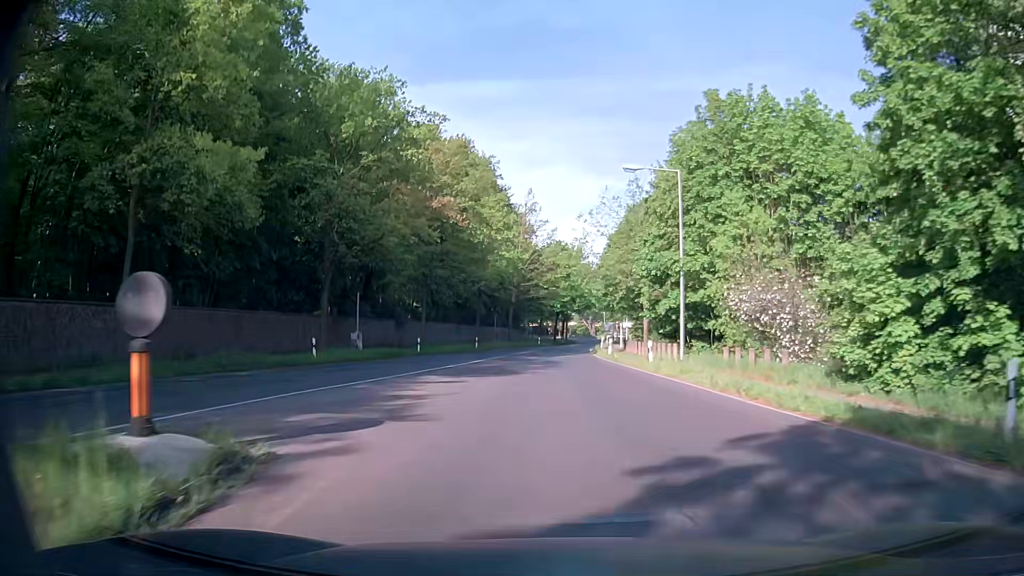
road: secondary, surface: asphalt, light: Day
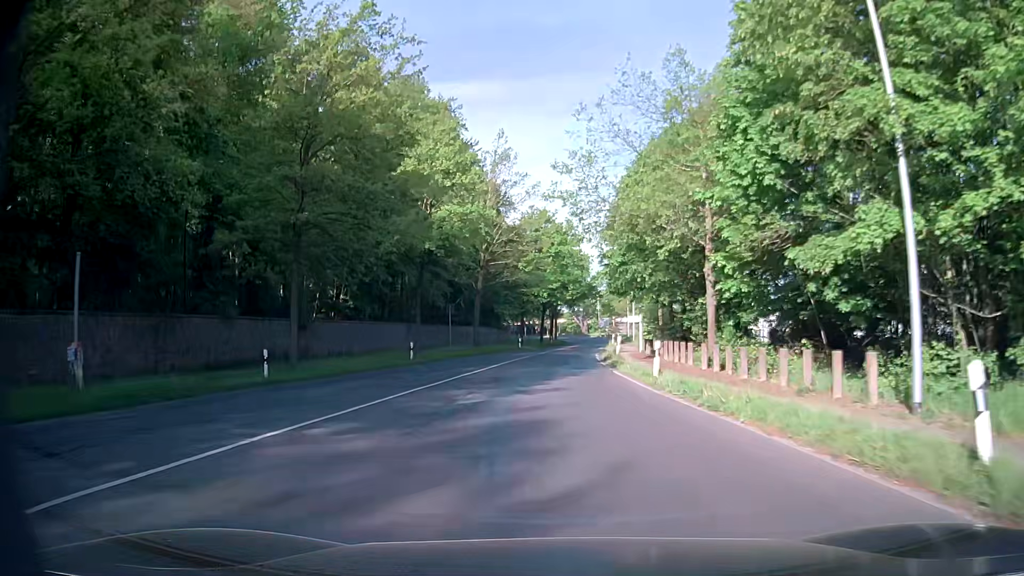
(+0.3, +22.8) m; +1°
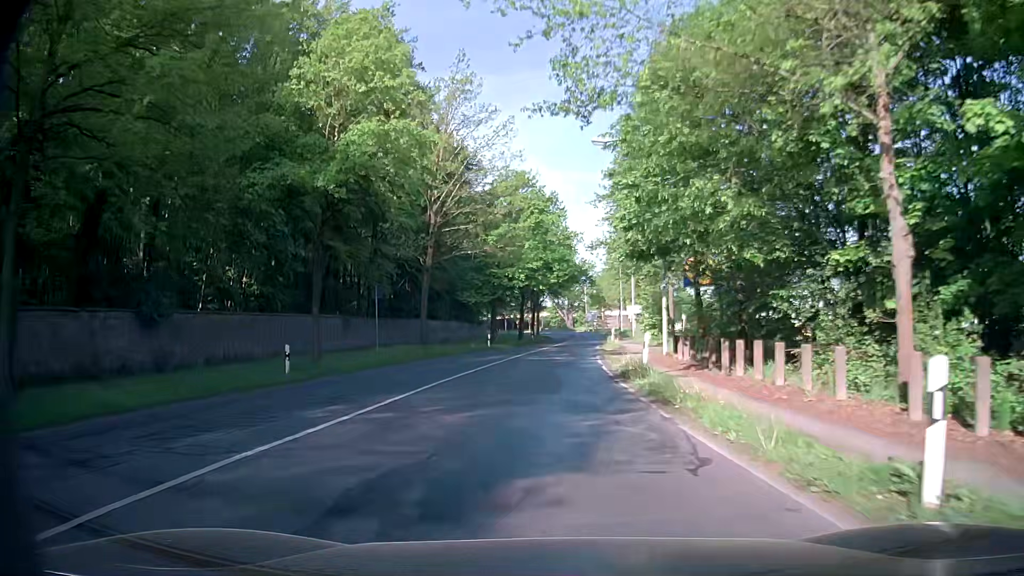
(+0.3, +15.3) m; +1°
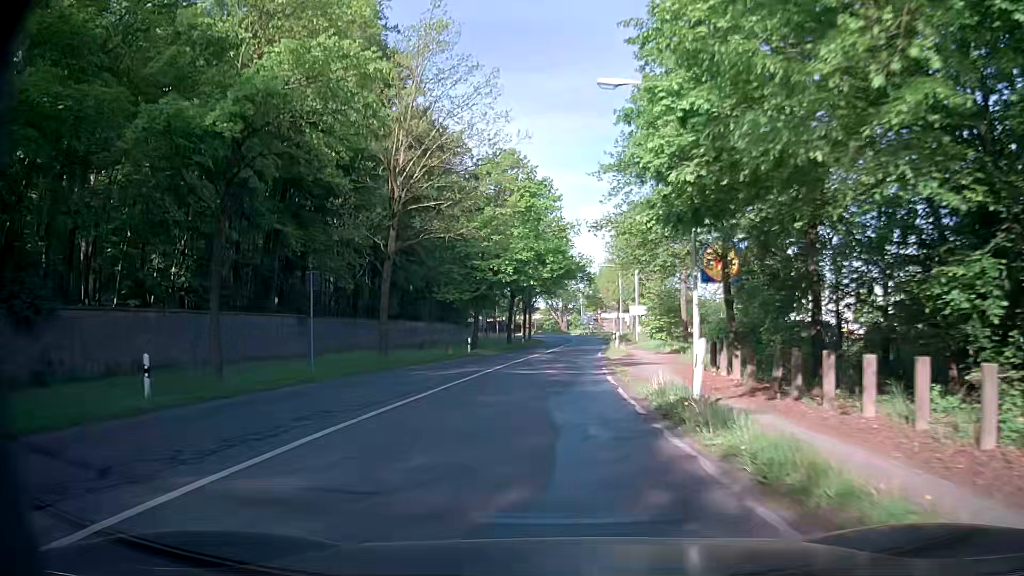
(0.0, +7.6) m; 0°
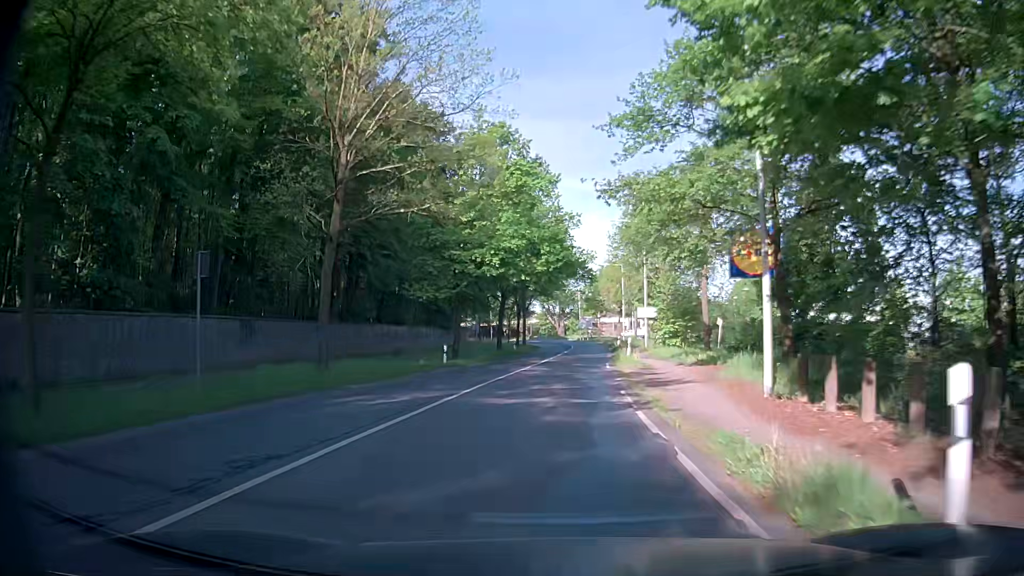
(+0.1, +7.6) m; +2°
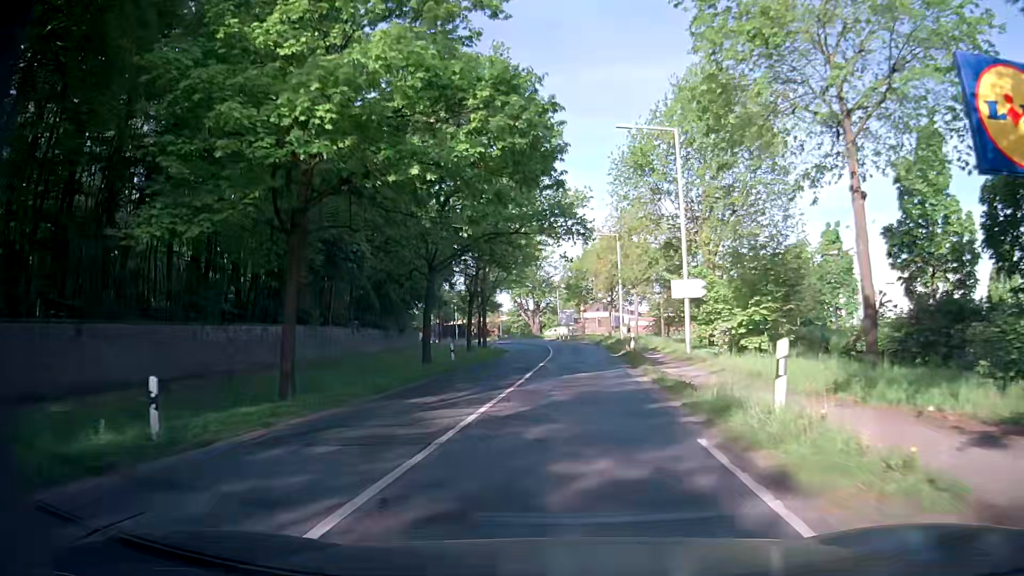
(0.0, +22.8) m; +1°
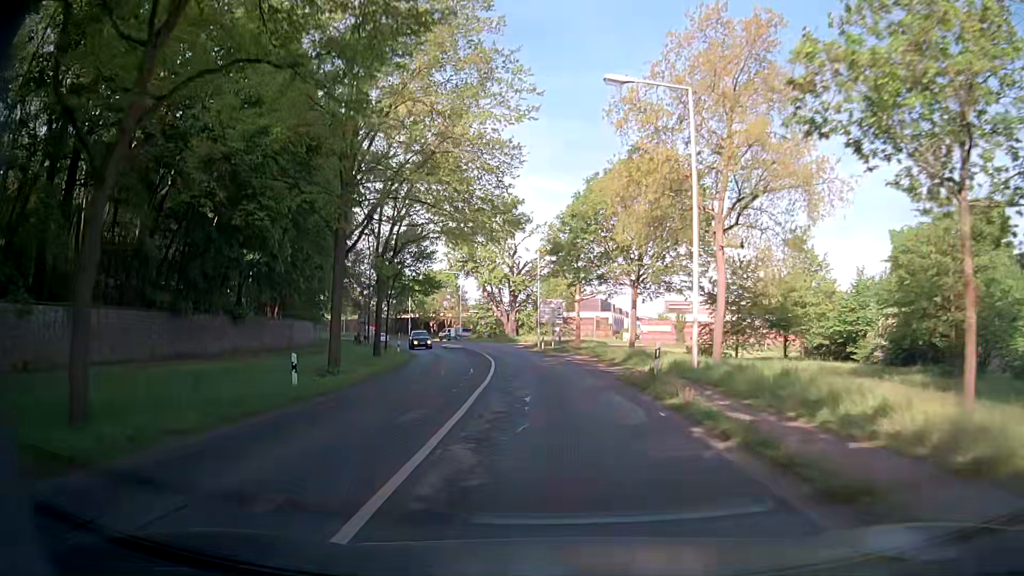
(+1.1, +38.0) m; +2°
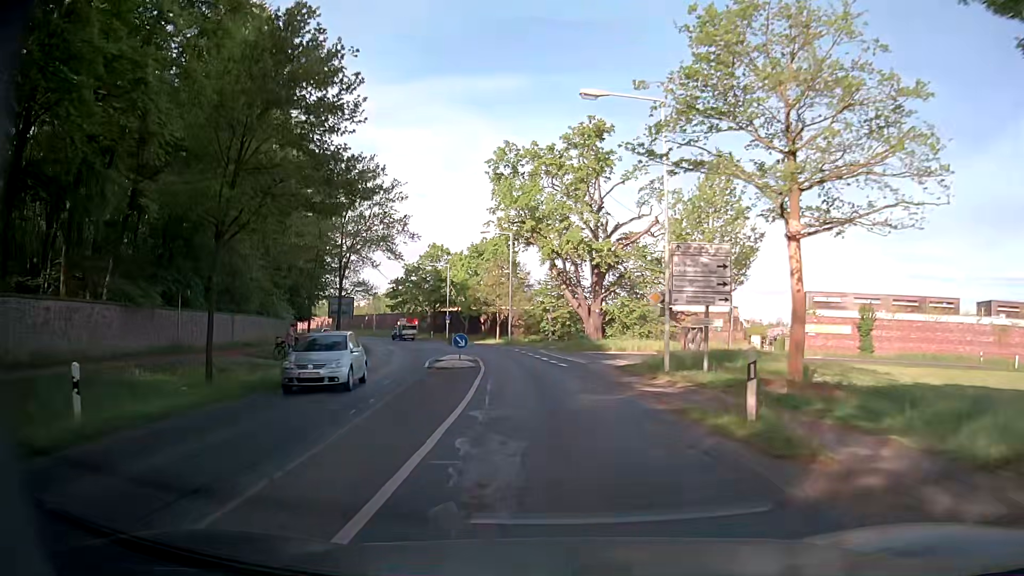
(-2.7, +37.9) m; -8°
(0, +10) (-1, +20) (-2, +30) (-3, +40) (-5, +50) (-7, +59) (-11, +69) (-14, +78) (-19, +87) (-23, +96) m
